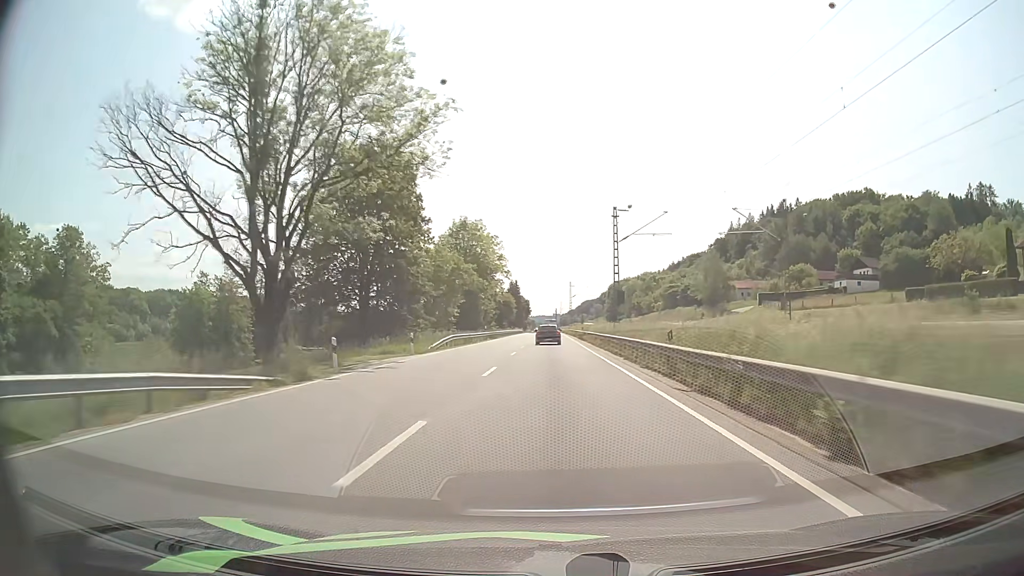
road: primary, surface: asphalt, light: Day
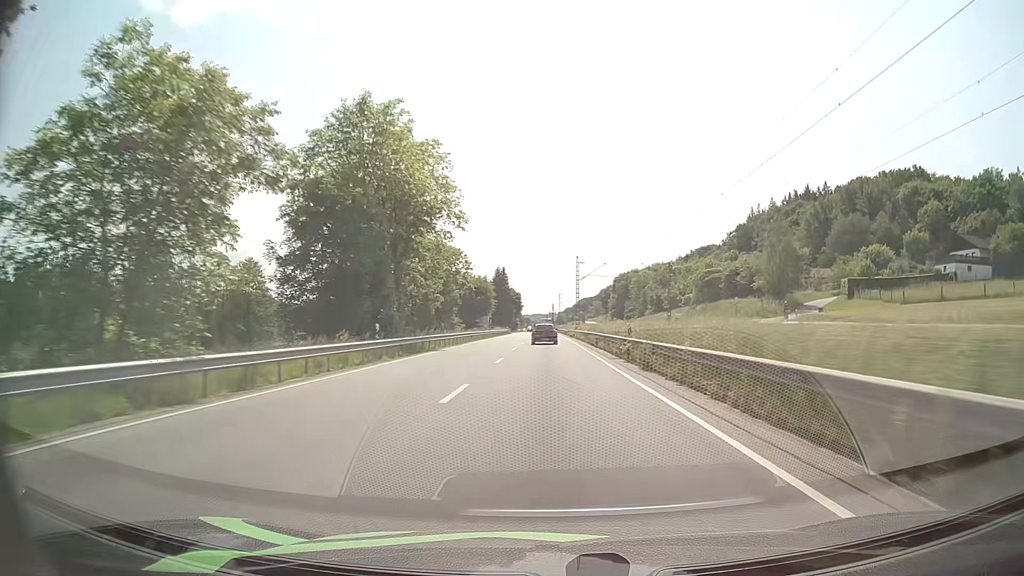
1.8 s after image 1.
(+0.2, +42.9) m; +1°
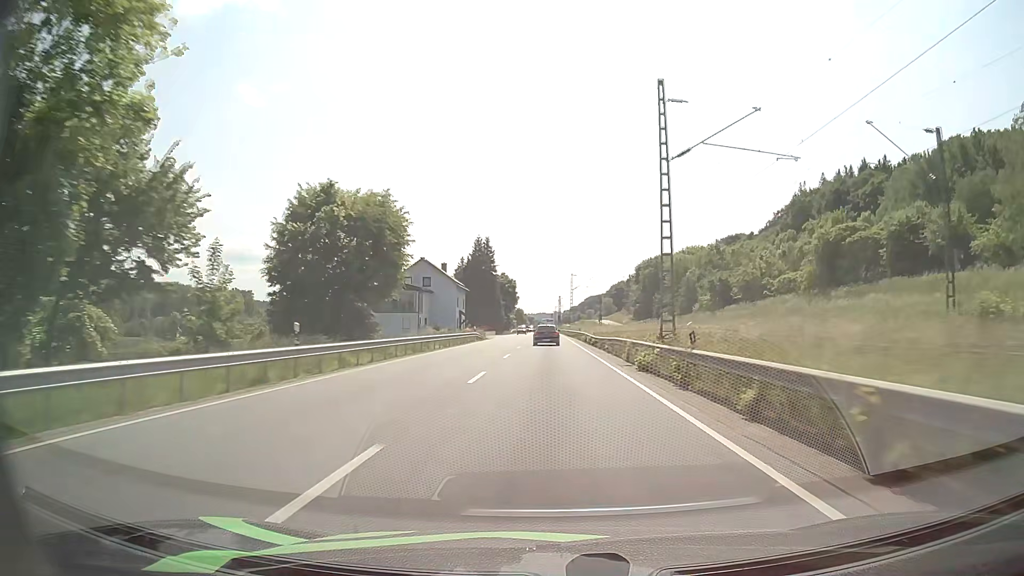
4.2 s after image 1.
(-0.3, +57.2) m; 0°
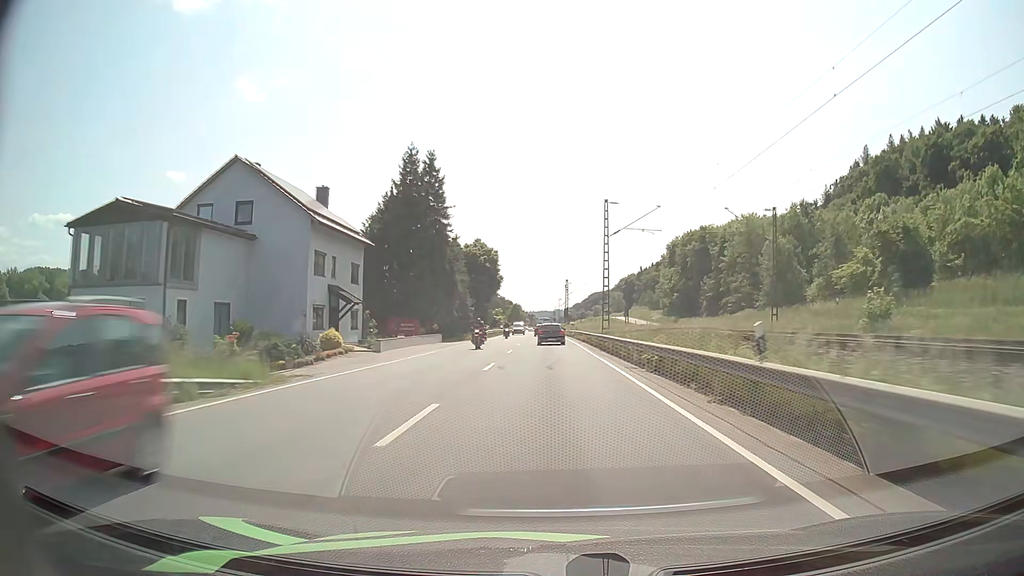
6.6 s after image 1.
(-0.2, +57.3) m; 0°
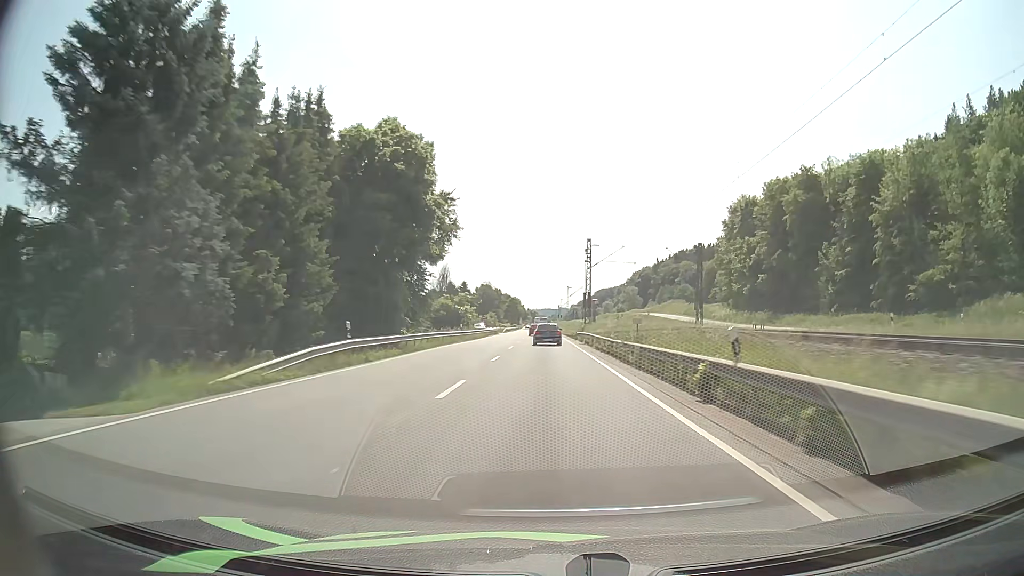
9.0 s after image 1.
(0.0, +56.5) m; 0°
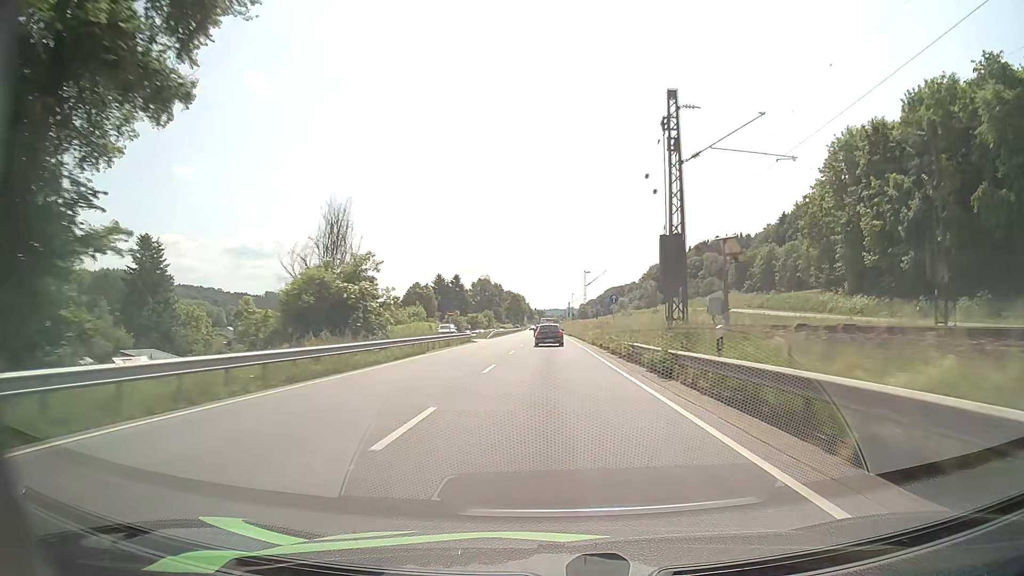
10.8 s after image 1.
(-0.3, +41.9) m; -1°
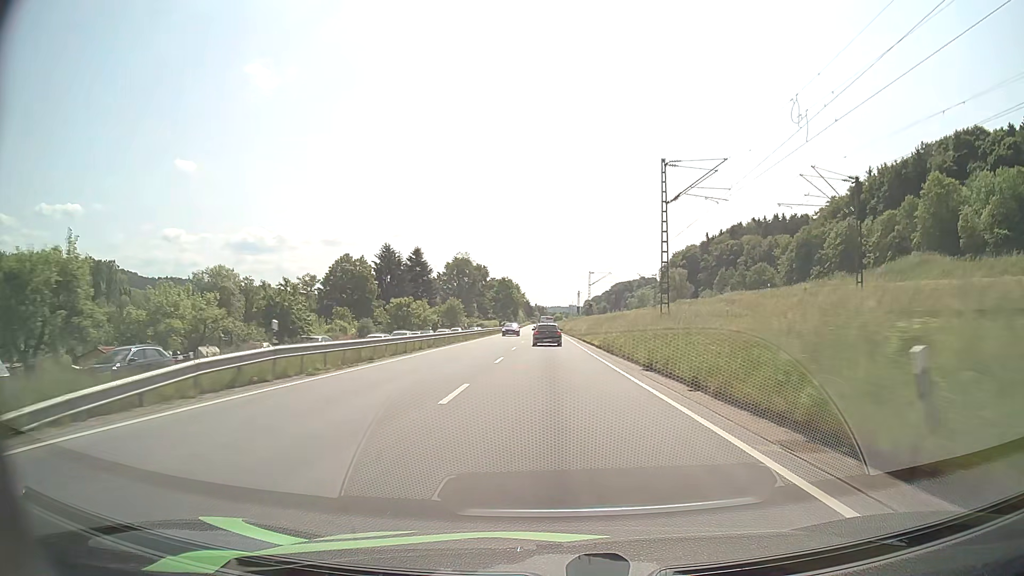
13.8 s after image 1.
(-0.1, +69.5) m; 0°
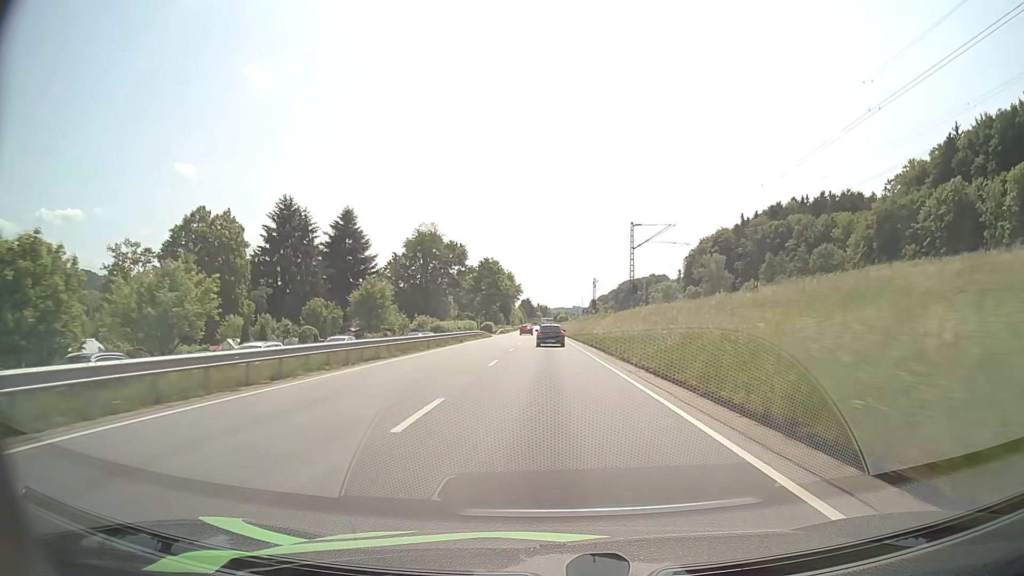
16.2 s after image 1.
(0.0, +55.5) m; 0°
(0, +10) (0, +20) (0, +30) (0, +40) (0, +50) (0, +60) (0, +70) (0, +80) (0, +90) (-1, +100) m
